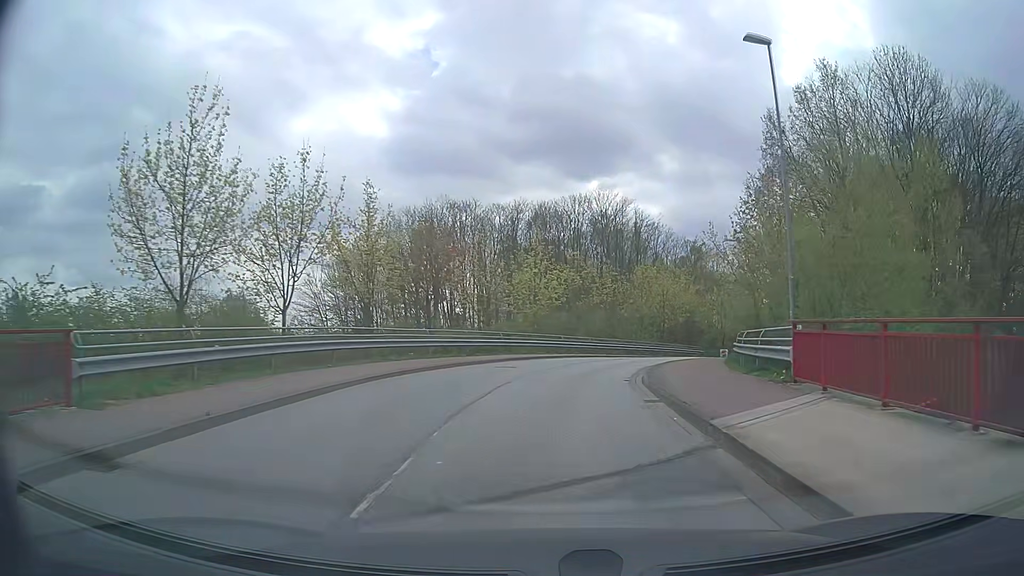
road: tertiary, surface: asphalt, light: Day
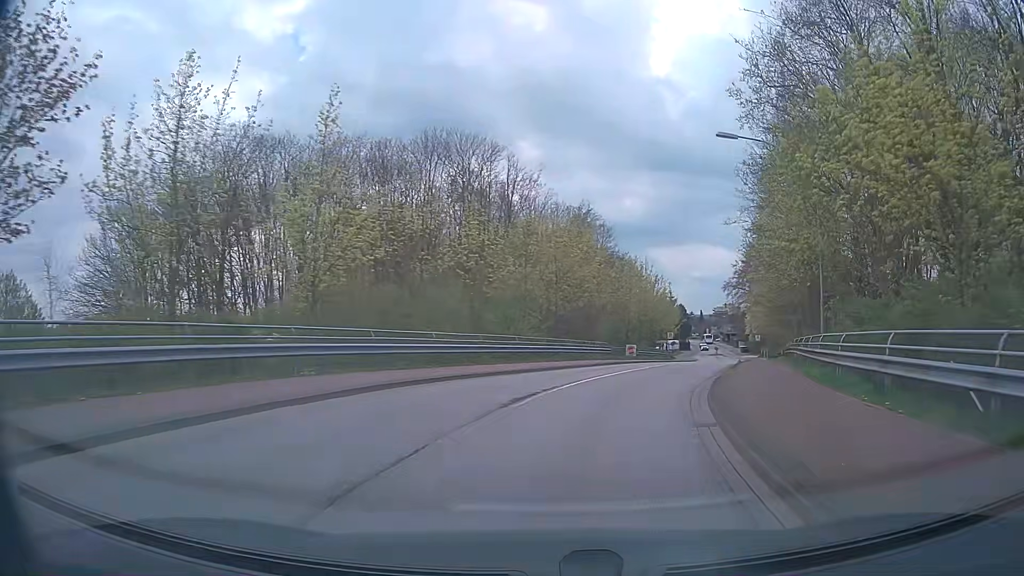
(+2.0, +23.3) m; +12°
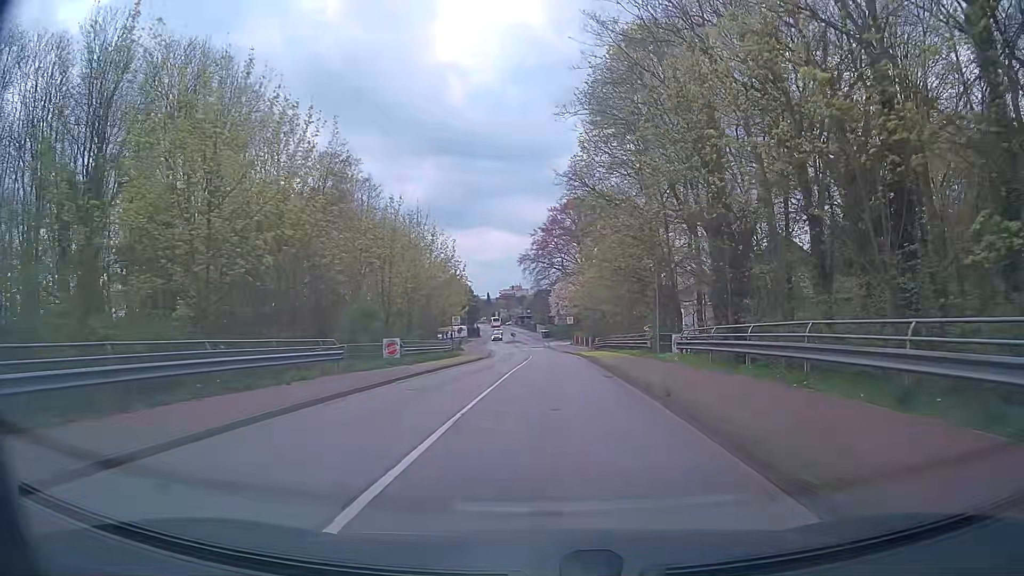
(+3.9, +23.1) m; +18°
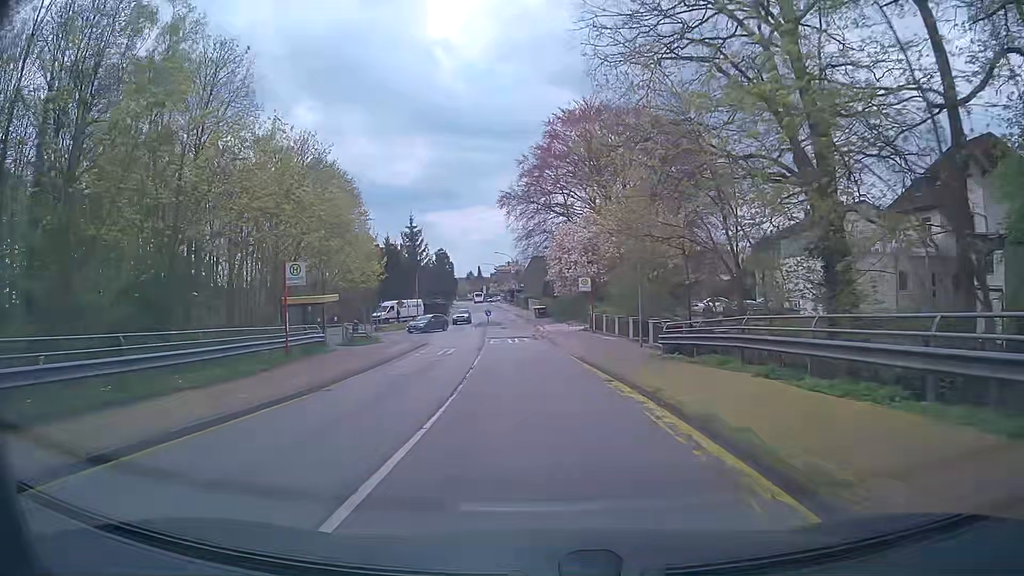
(+0.7, +39.8) m; 0°
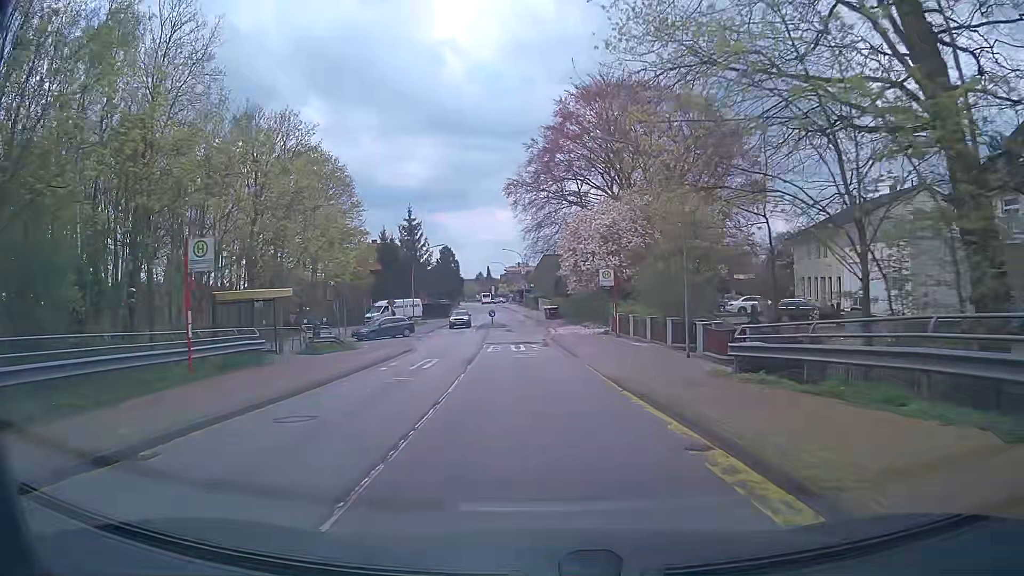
(0.0, +7.8) m; 0°
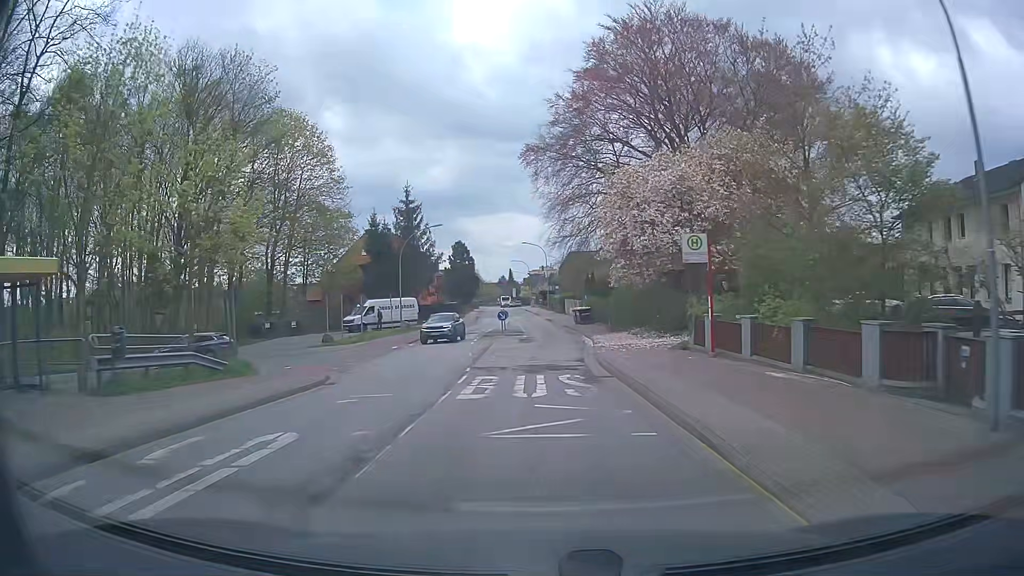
(-0.3, +15.5) m; -2°
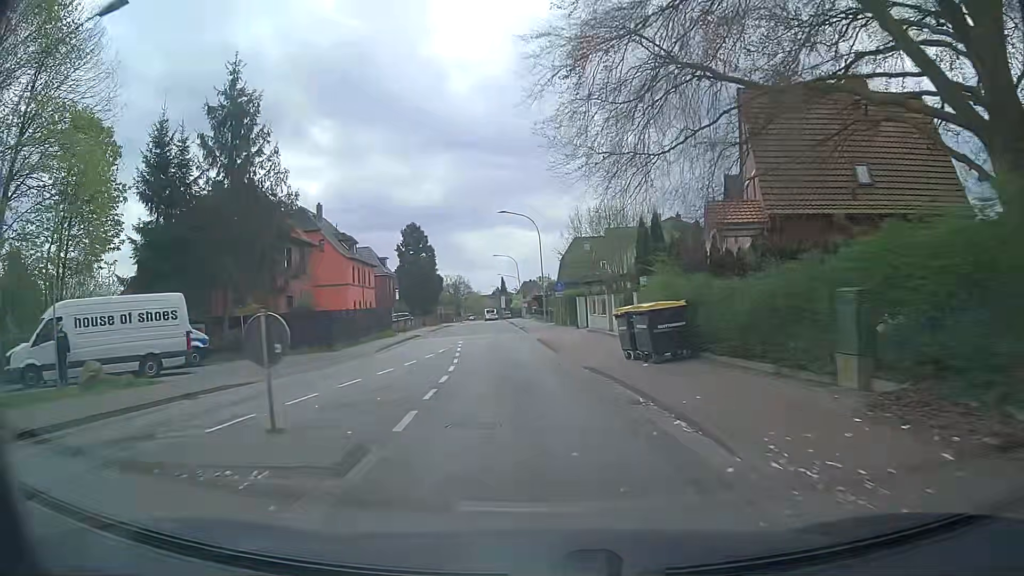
(+0.8, +38.1) m; +1°
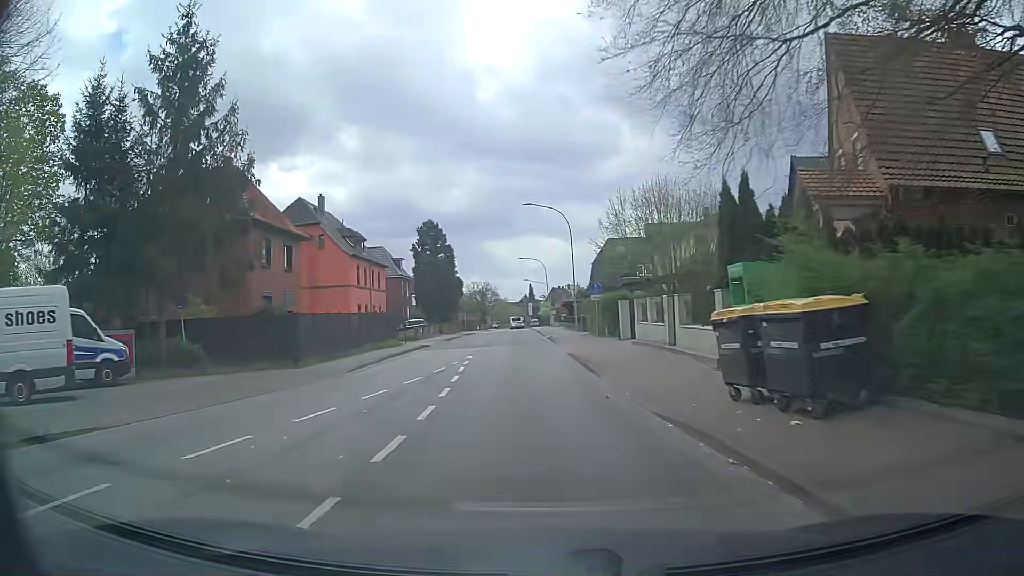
(-0.2, +7.6) m; -2°
